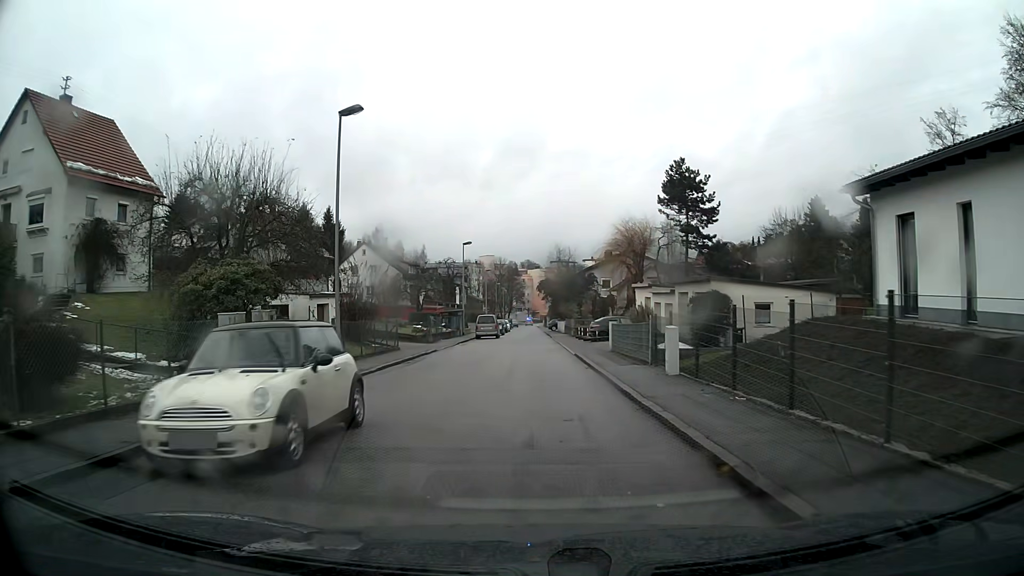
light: Day
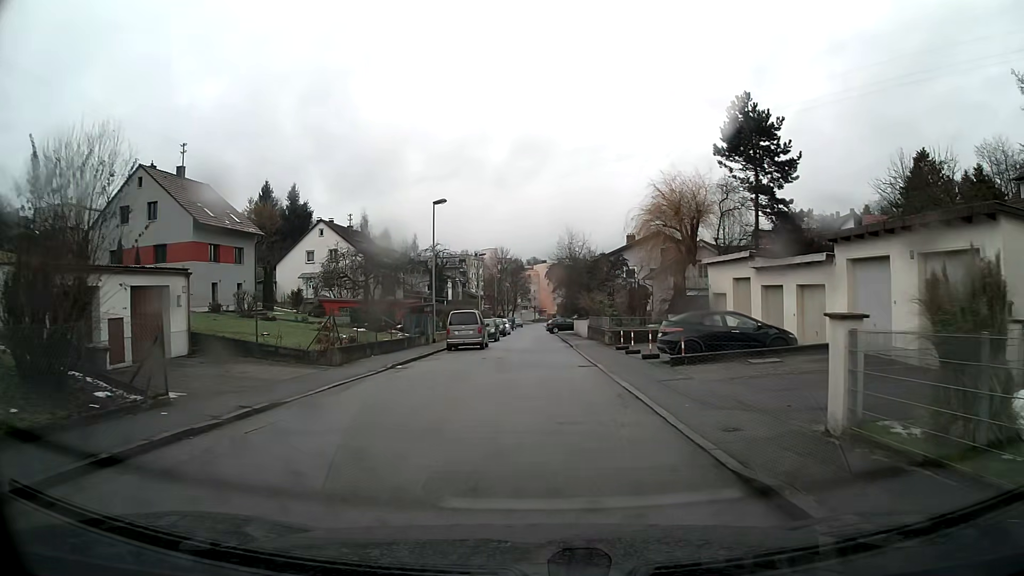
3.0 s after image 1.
(-0.2, +20.6) m; 0°
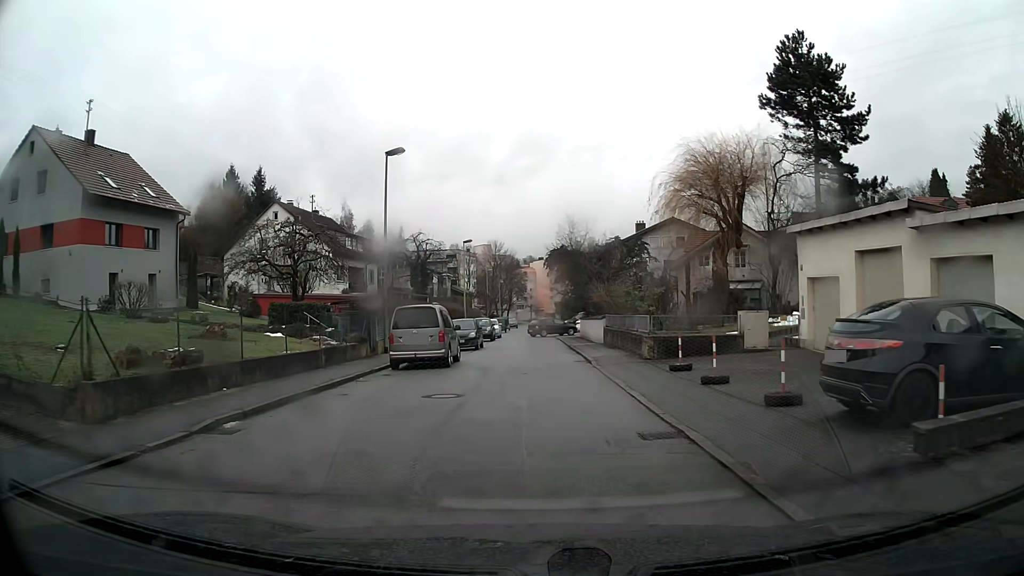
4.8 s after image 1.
(0.0, +11.8) m; 0°
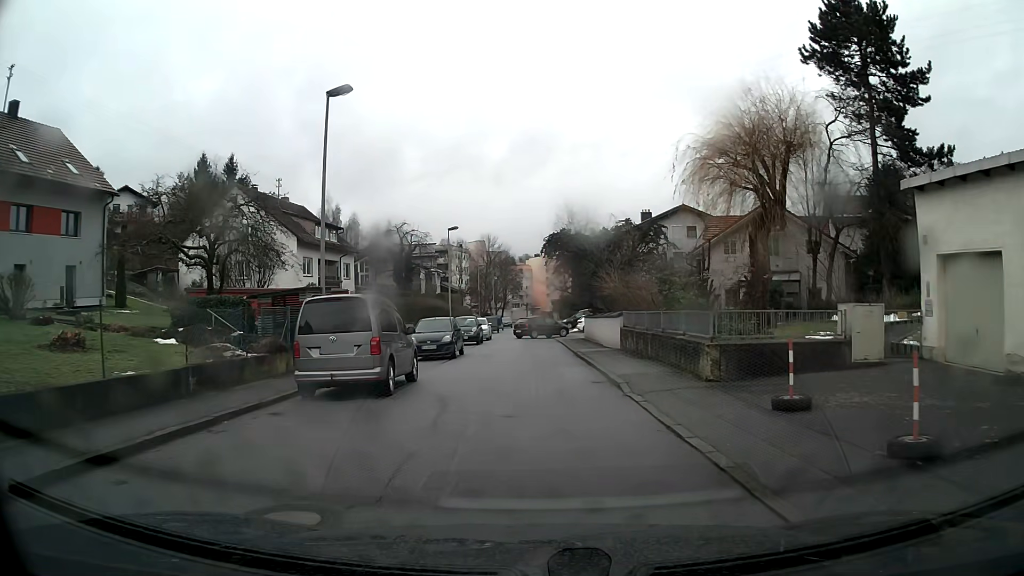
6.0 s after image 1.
(0.0, +7.5) m; 0°
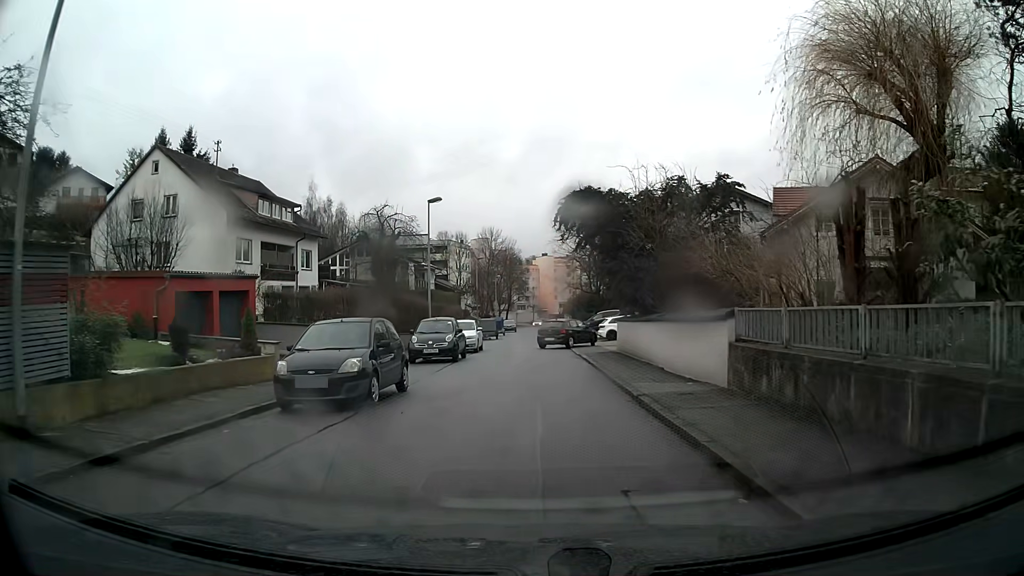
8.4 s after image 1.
(-0.1, +12.7) m; 0°
(0, +10) (0, +20) (0, +30) (0, +40) (0, +50) (0, +60) (0, +70) (0, +80) (0, +90) (0, +100) m
